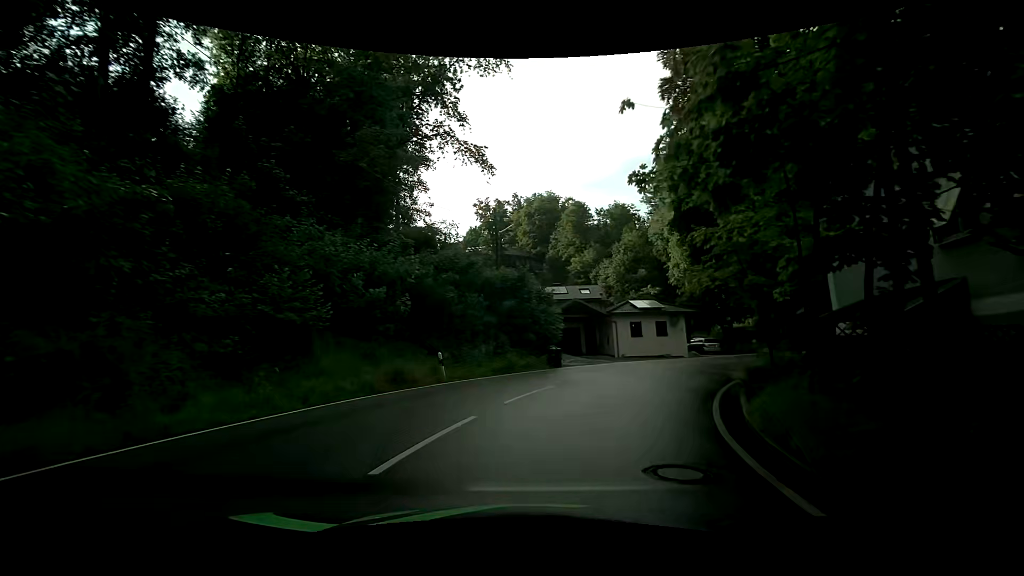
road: tertiary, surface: asphalt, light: Day
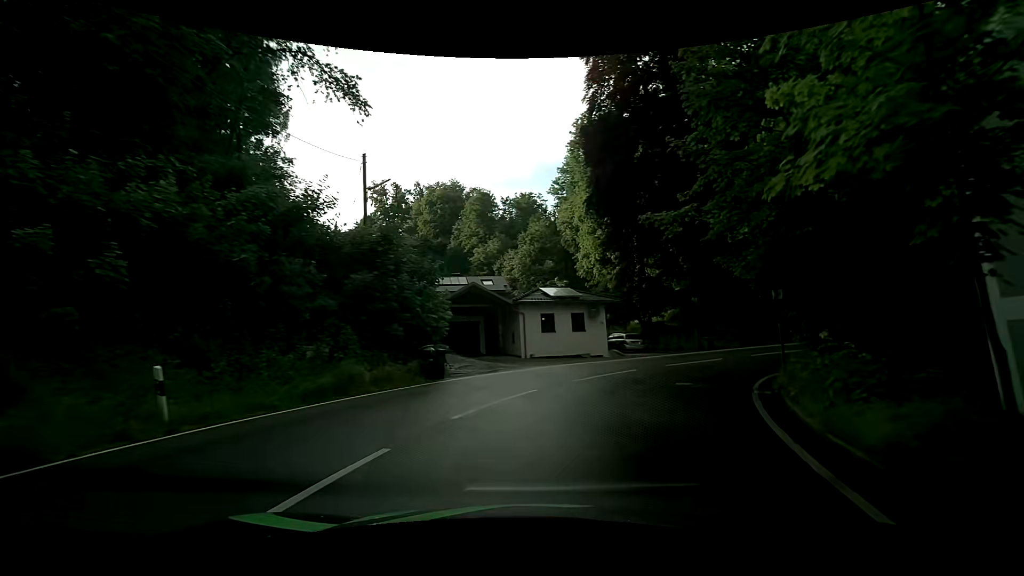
(+0.8, +9.0) m; +11°
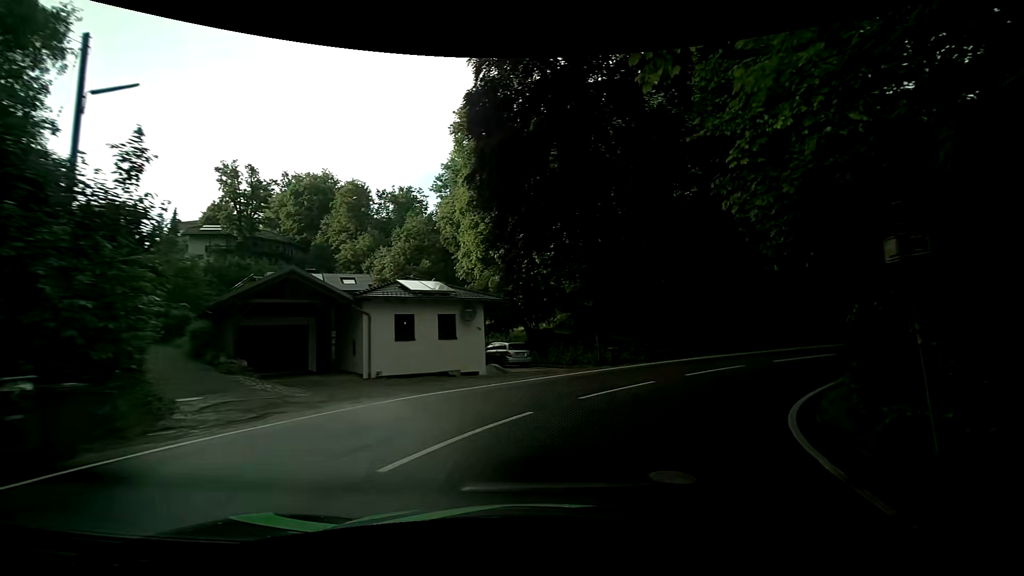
(+1.0, +8.5) m; +14°
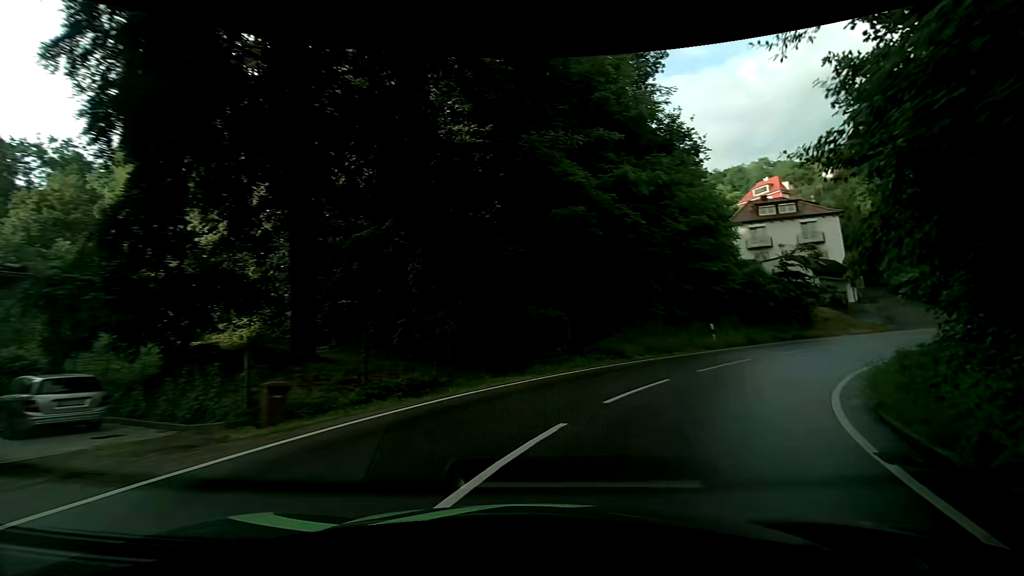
(+2.9, +12.5) m; +26°
(+2, +10) (+8, +18) (+16, +23) (+26, +25) (+36, +23) (+44, +17) (+50, +9) (+56, +1) (+61, -7) (+68, -15) m
